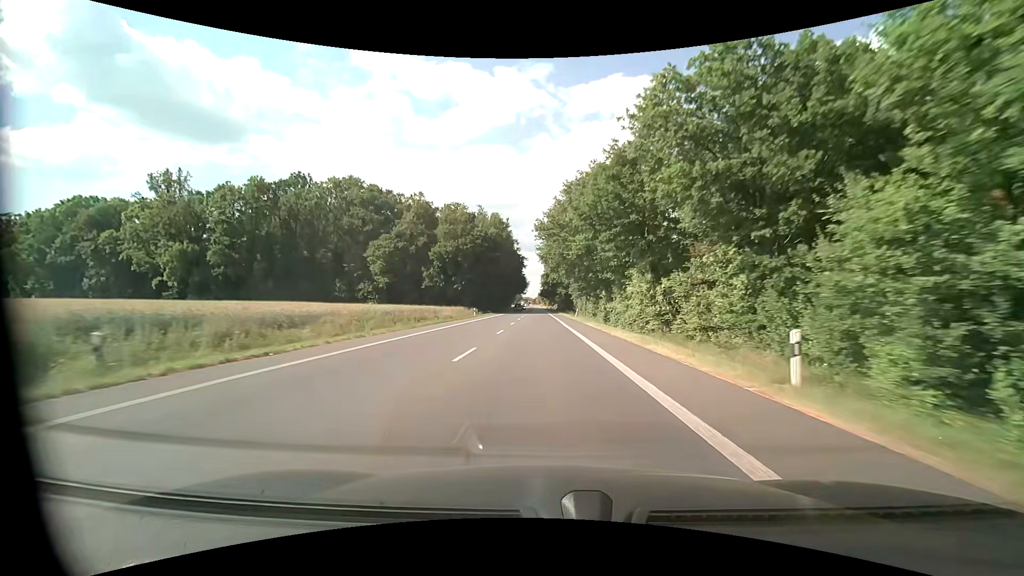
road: primary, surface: asphalt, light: Day
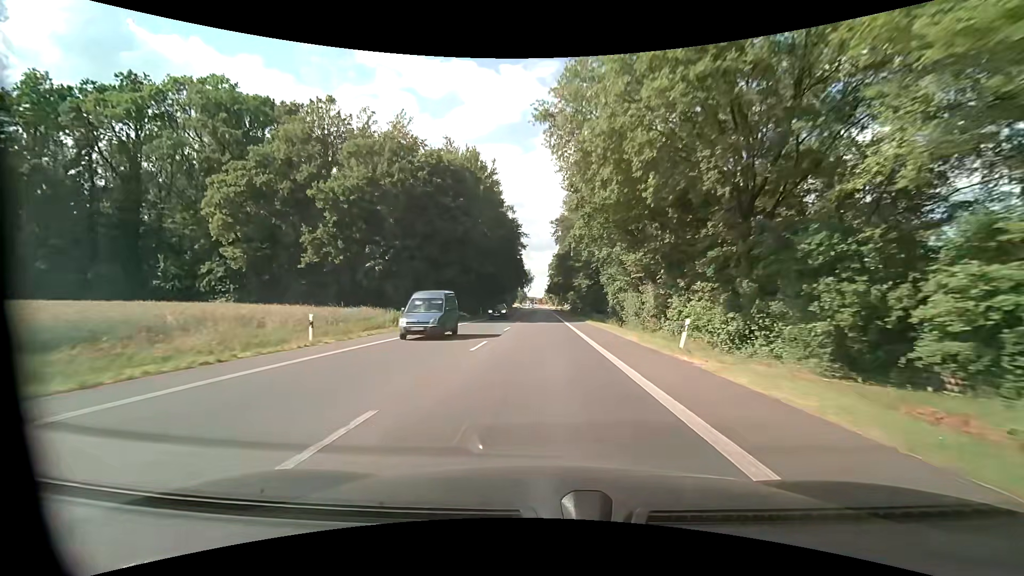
(-0.6, +45.9) m; -1°
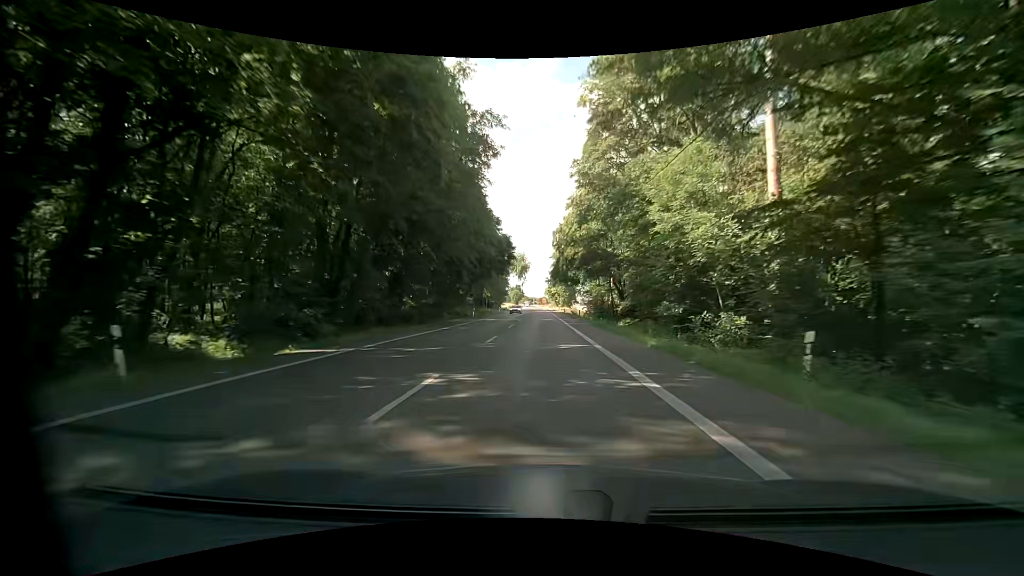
(-0.1, +57.4) m; 0°
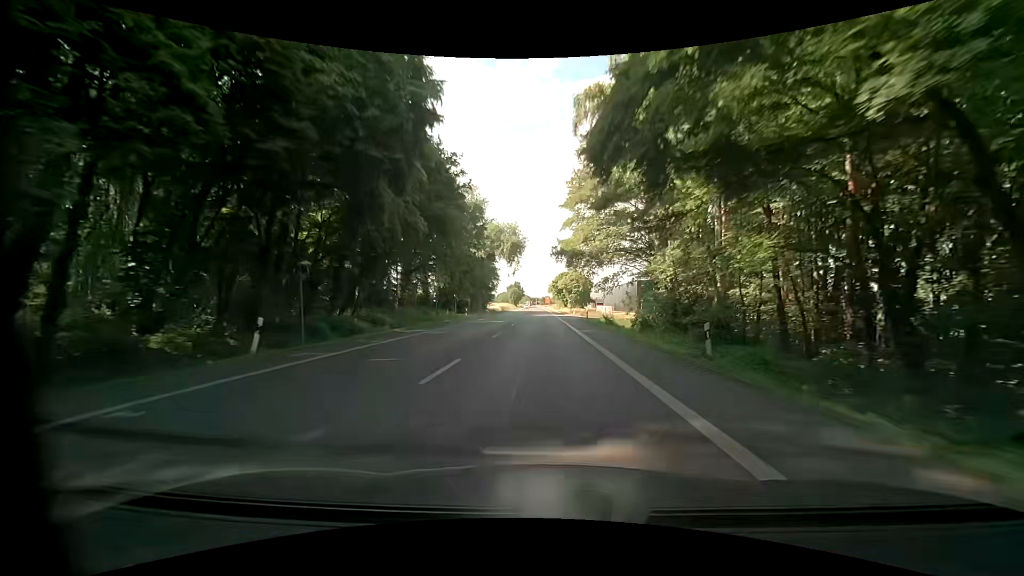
(-0.1, +45.9) m; -1°
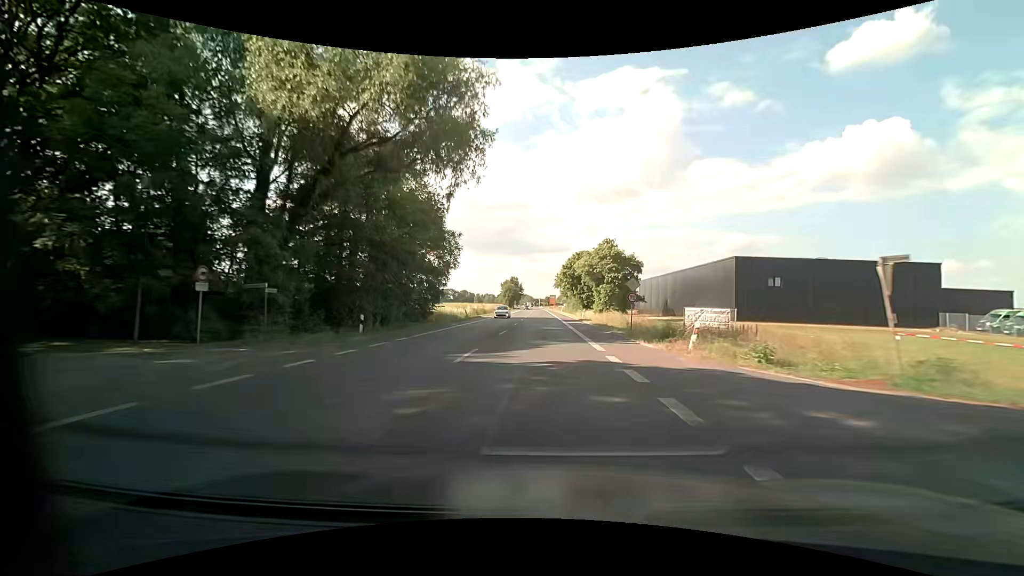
(+0.2, +57.2) m; 0°
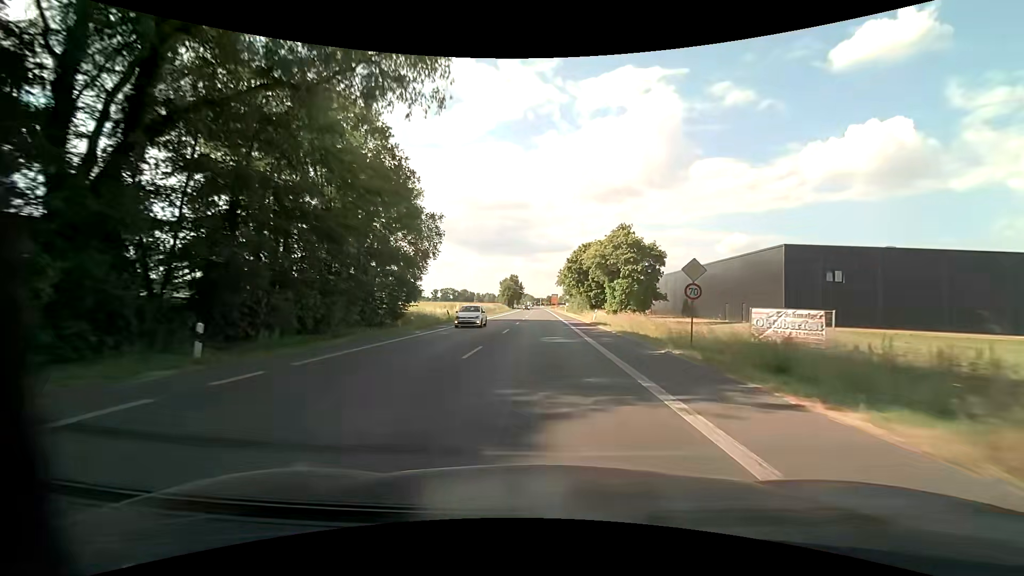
(0.0, +11.4) m; 0°
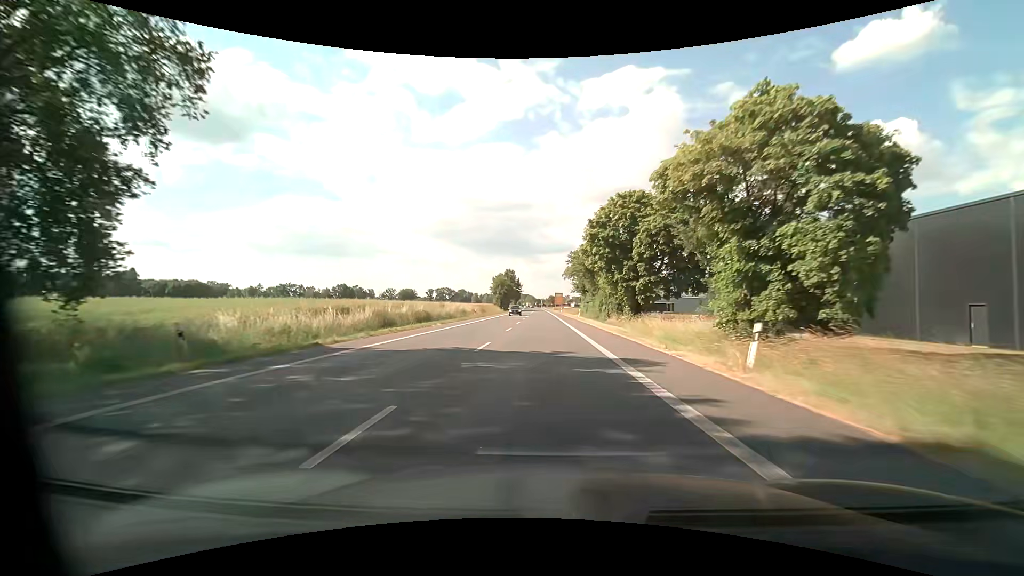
(-0.1, +34.3) m; 0°
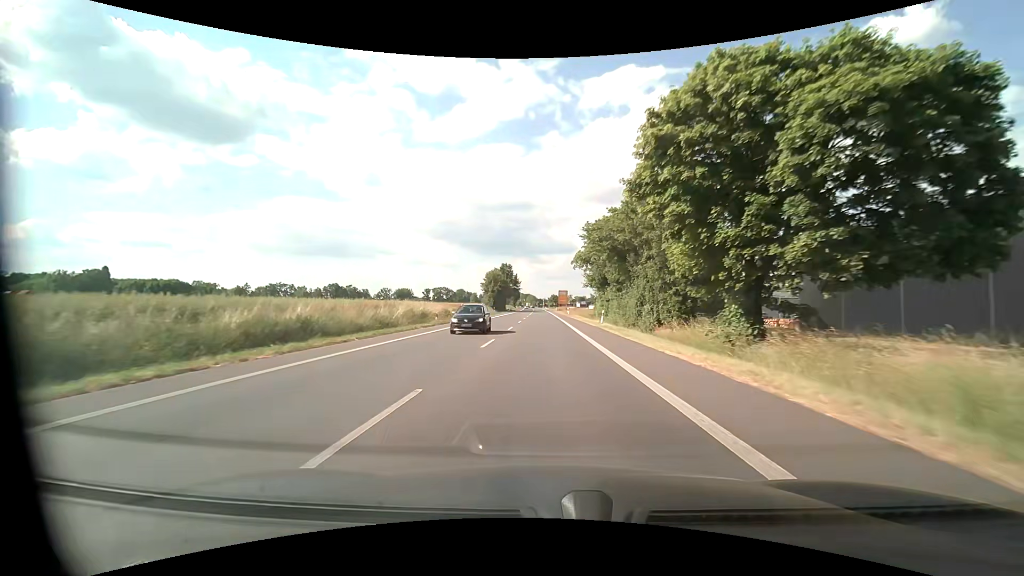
(-0.1, +22.9) m; 0°
(0, +10) (0, +20) (0, +30) (0, +40) (0, +50) (0, +60) (-1, +70) (-1, +80) (-1, +90) (-1, +100) m
